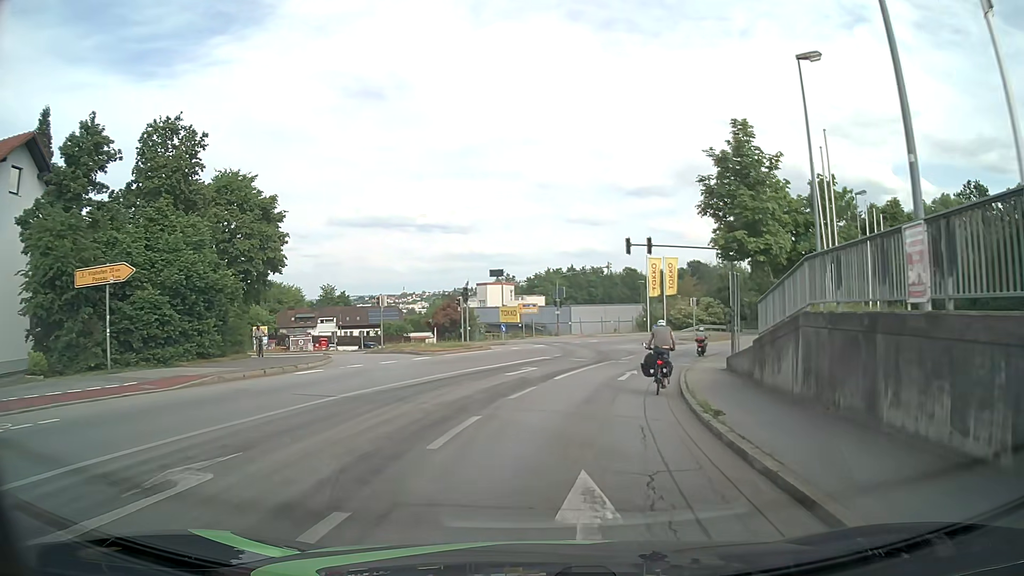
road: tertiary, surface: asphalt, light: Day
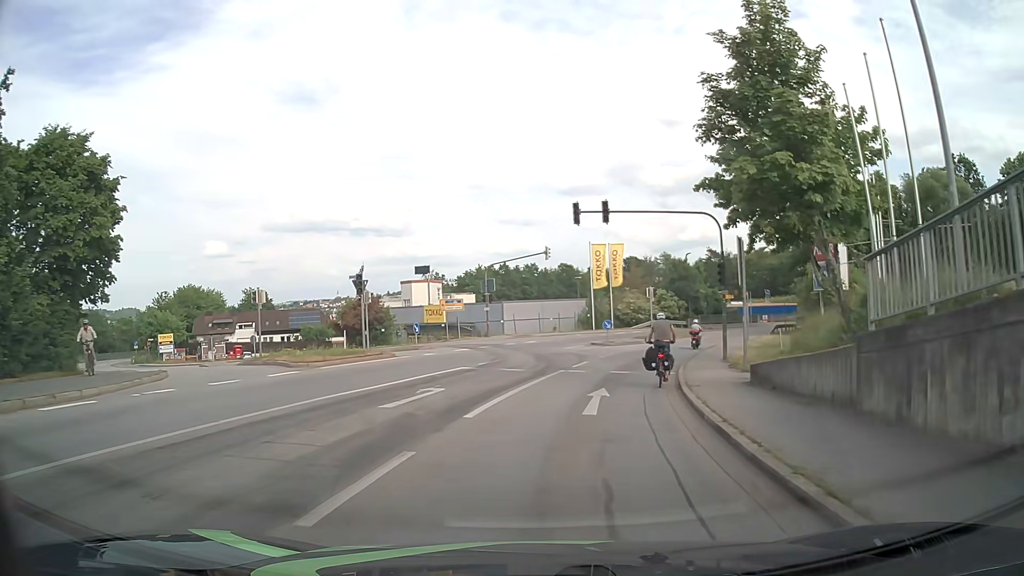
(+0.4, +9.5) m; +5°
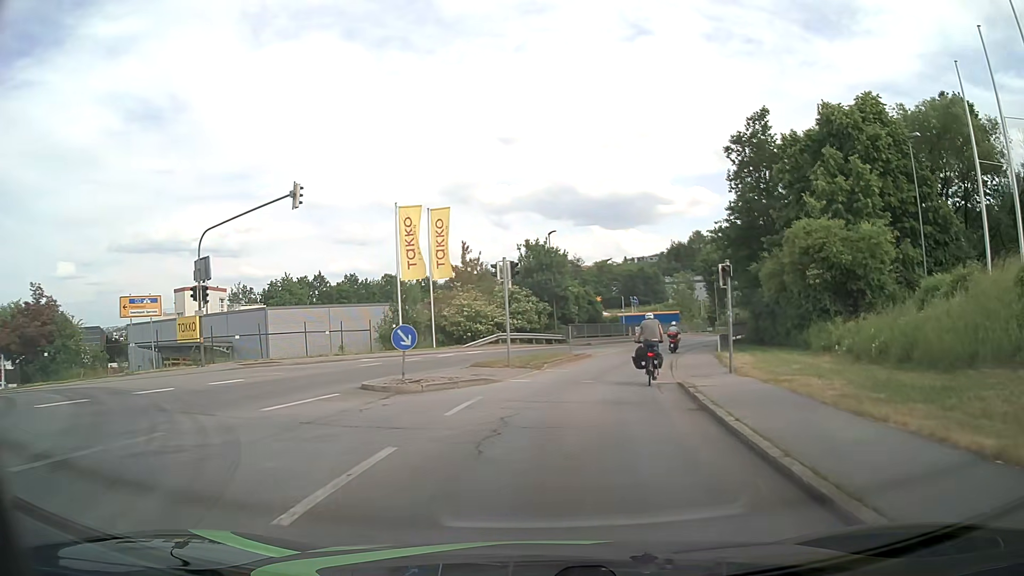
(+3.1, +24.4) m; +14°
(+1, +10) (+2, +20) (+4, +30) (+7, +39) (+11, +48) (+16, +57) (+21, +66) (+26, +74) (+31, +83) (+35, +92) m
